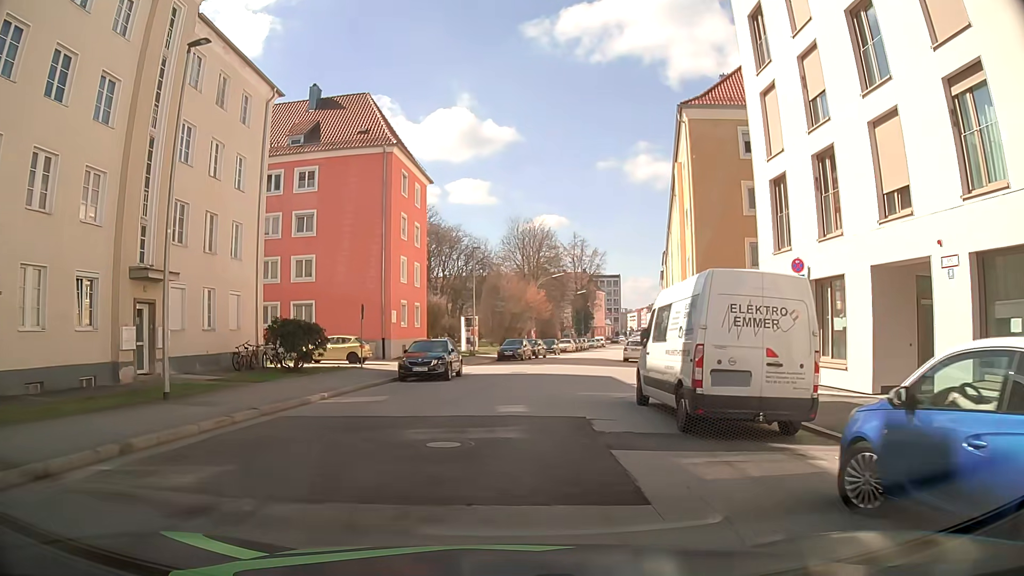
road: tertiary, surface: asphalt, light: Day
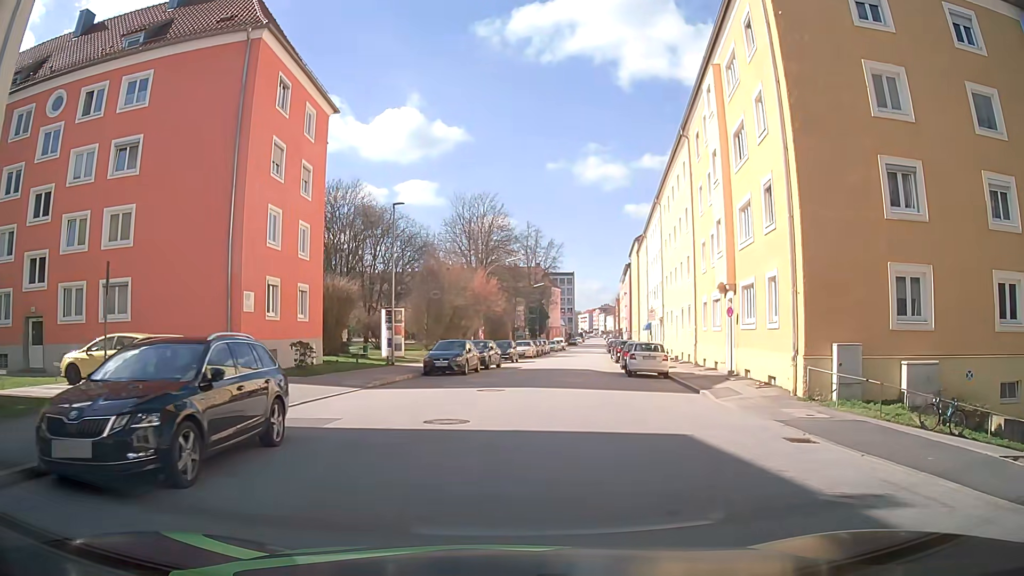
(+0.5, +17.1) m; +4°
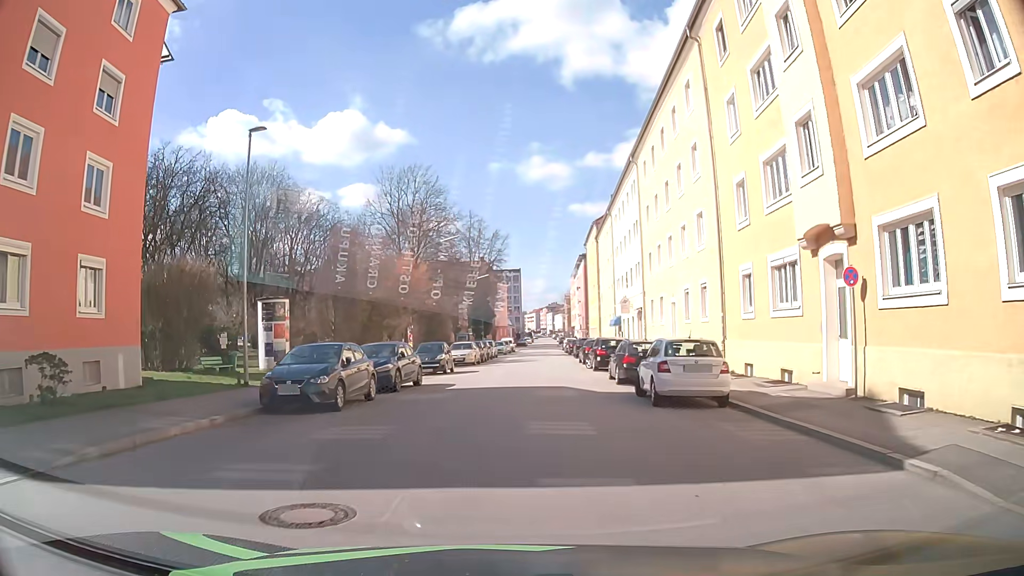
(+0.4, +13.4) m; +1°
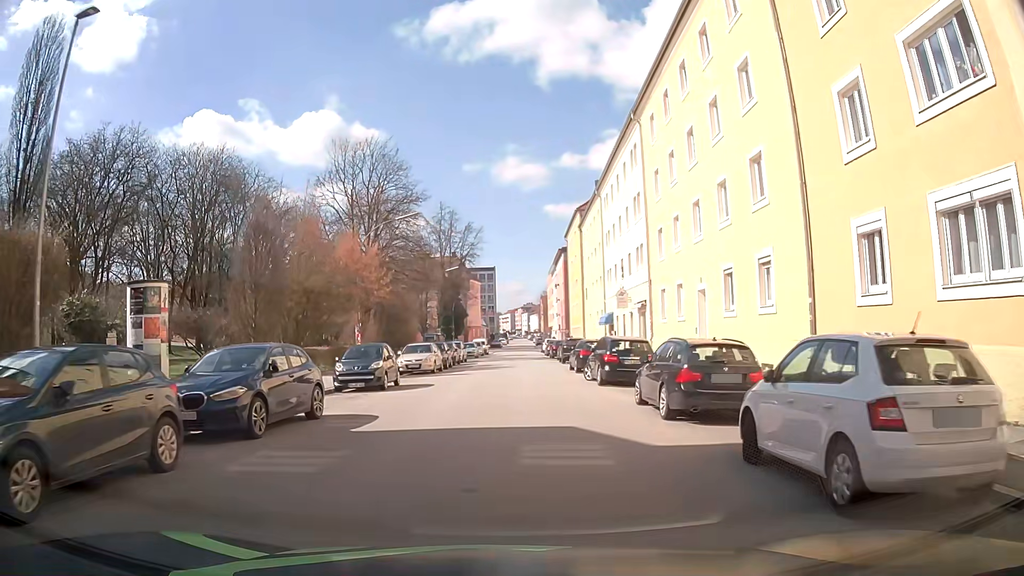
(+0.4, +9.4) m; +5°
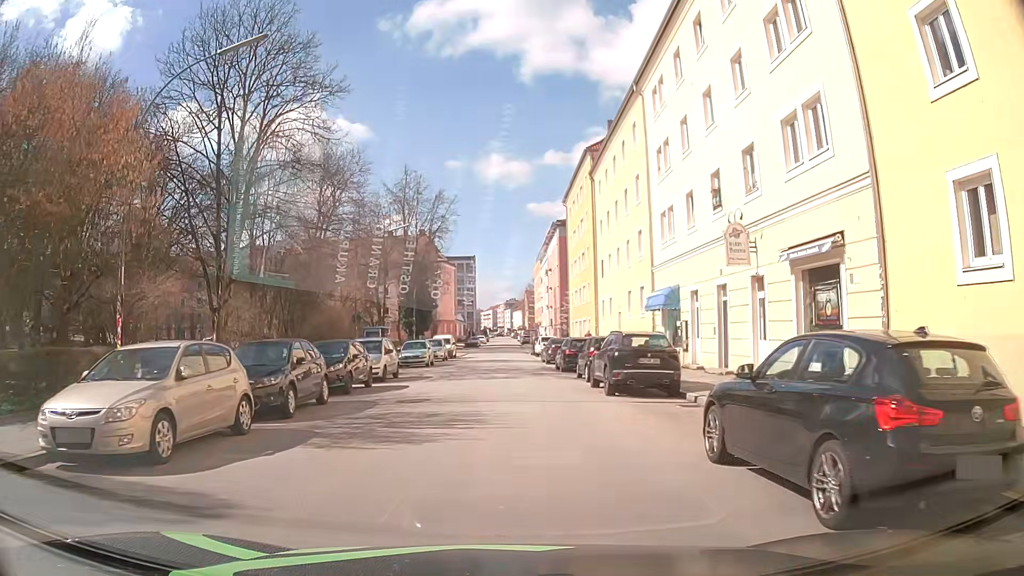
(+0.3, +24.1) m; +1°
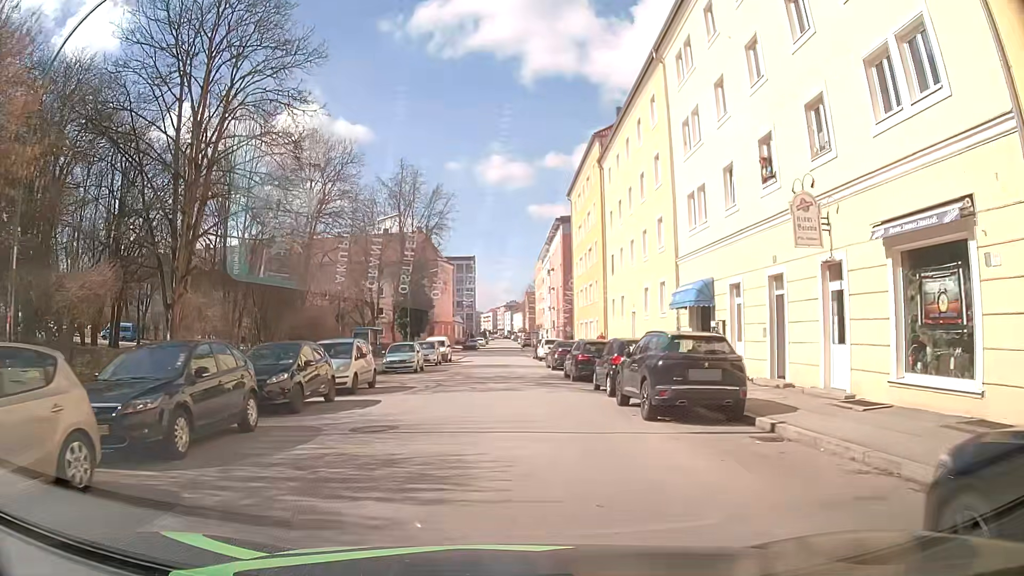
(0.0, +4.5) m; 0°
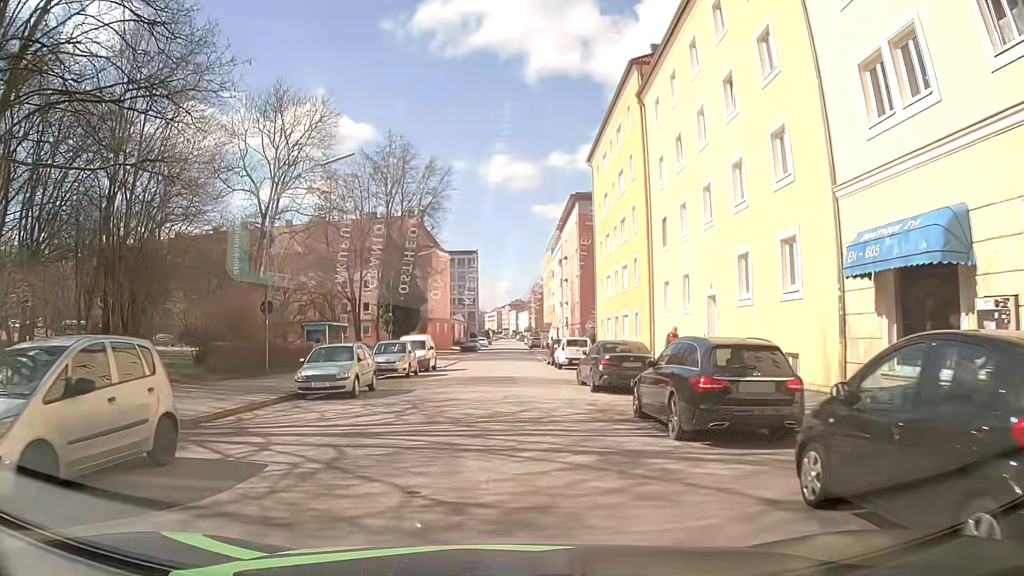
(+0.1, +13.5) m; +1°
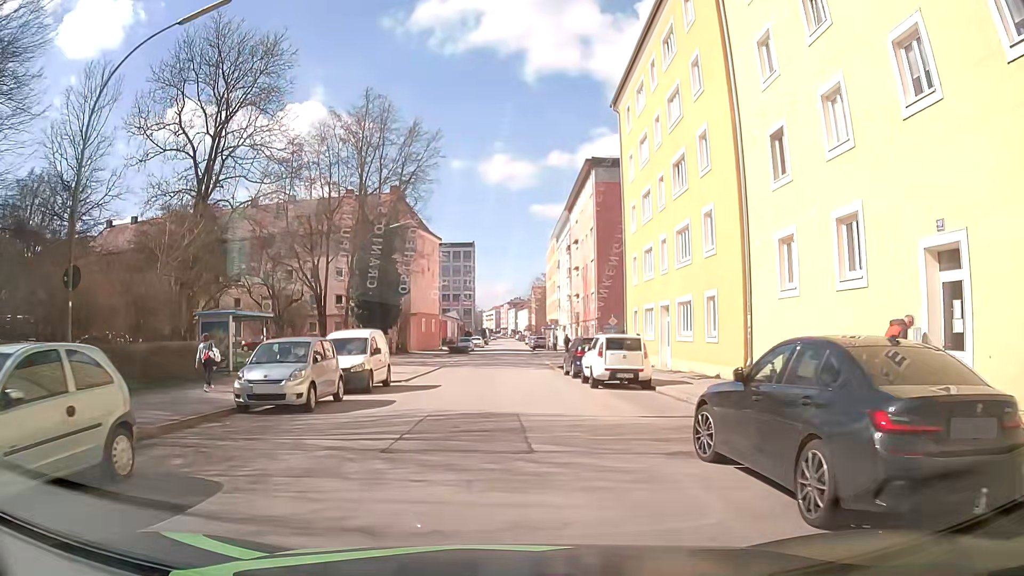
(-0.1, +13.7) m; -1°
(0, +10) (0, +20) (+1, +30) (+1, +40) (+1, +50) (+1, +60) (+1, +70) (+2, +80) (+2, +90) (+2, +100) m
